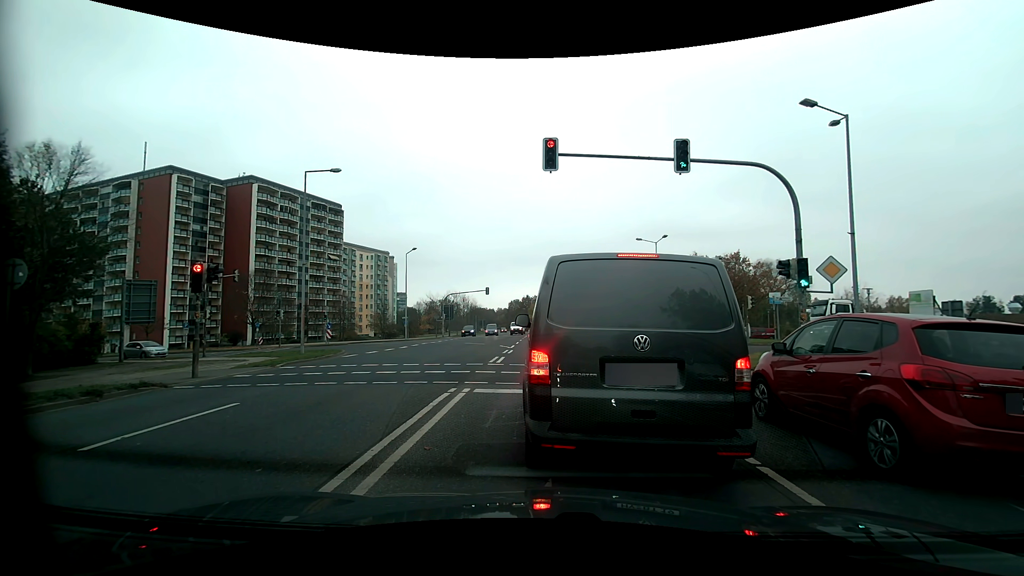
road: secondary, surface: asphalt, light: Day
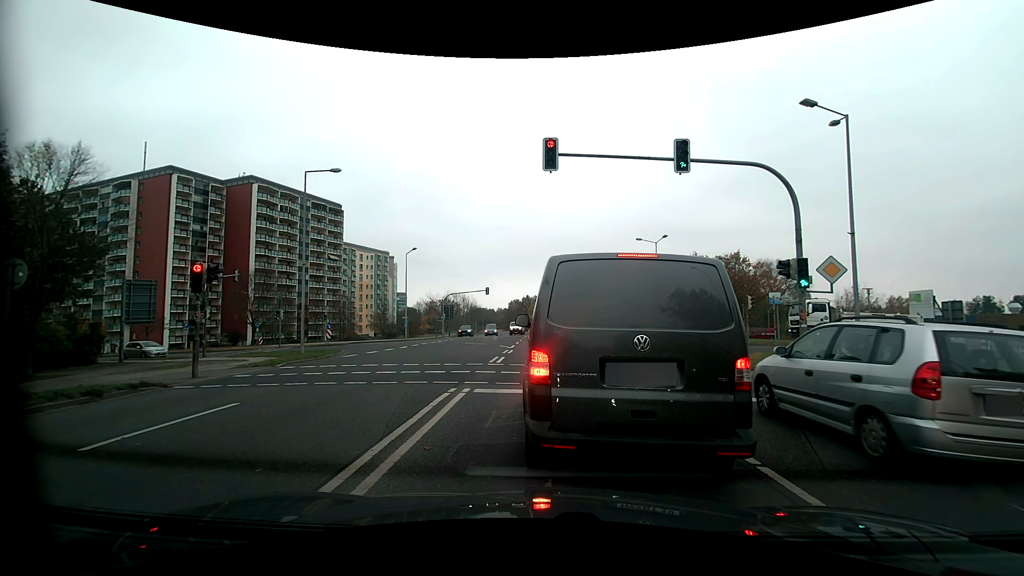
(0.0, 0.0) m; 0°
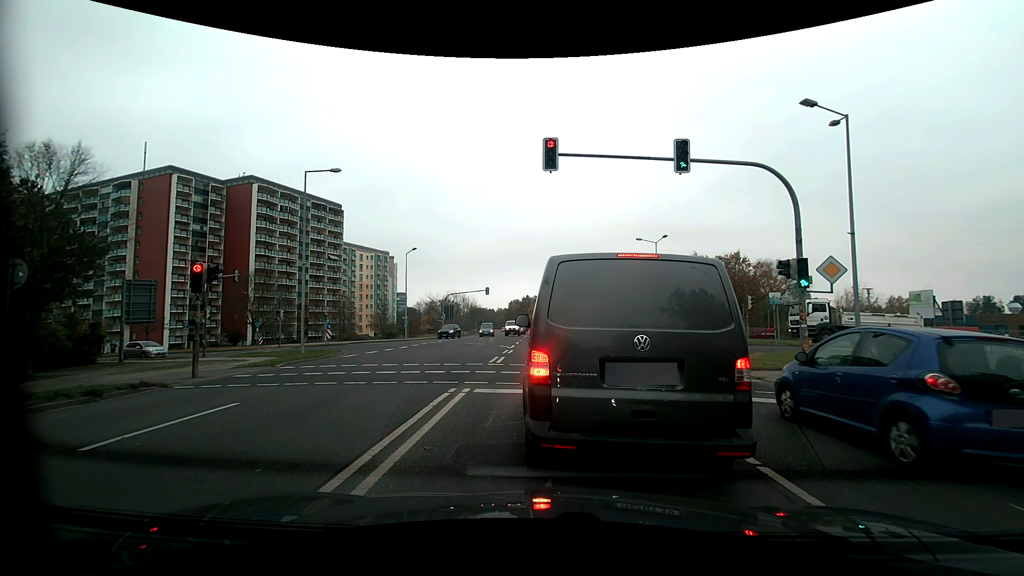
(0.0, 0.0) m; 0°
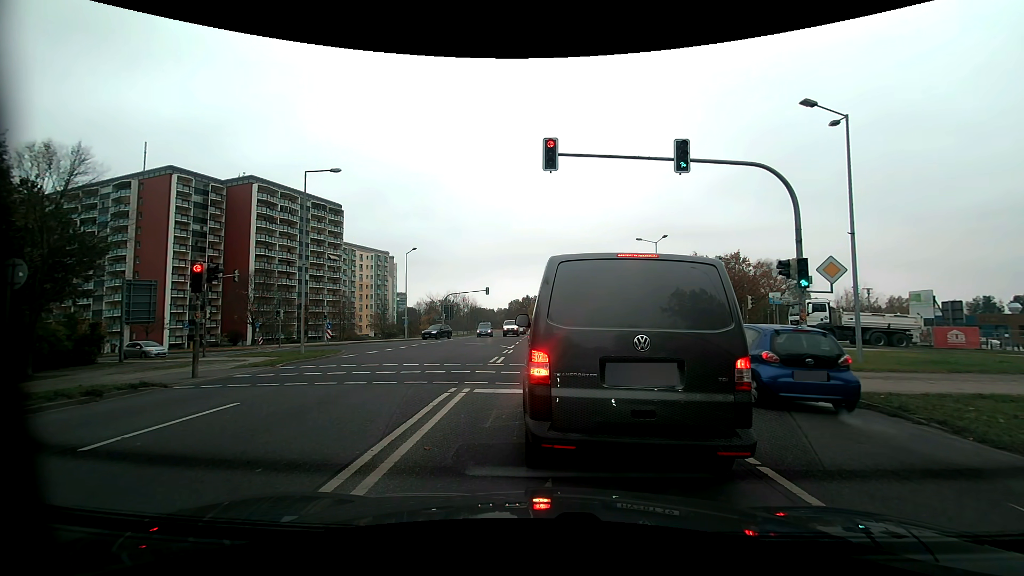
(0.0, 0.0) m; 0°
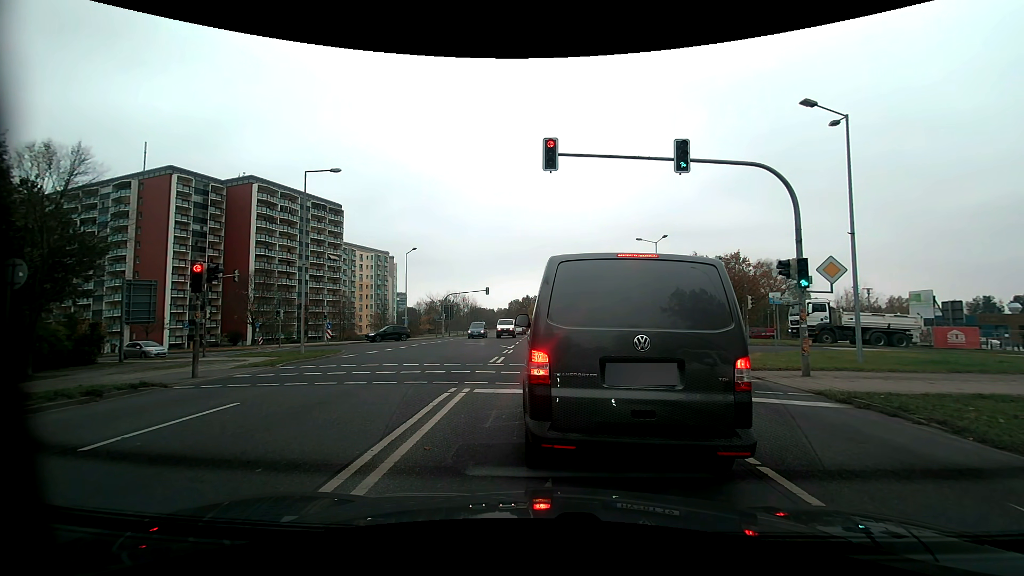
(0.0, 0.0) m; 0°
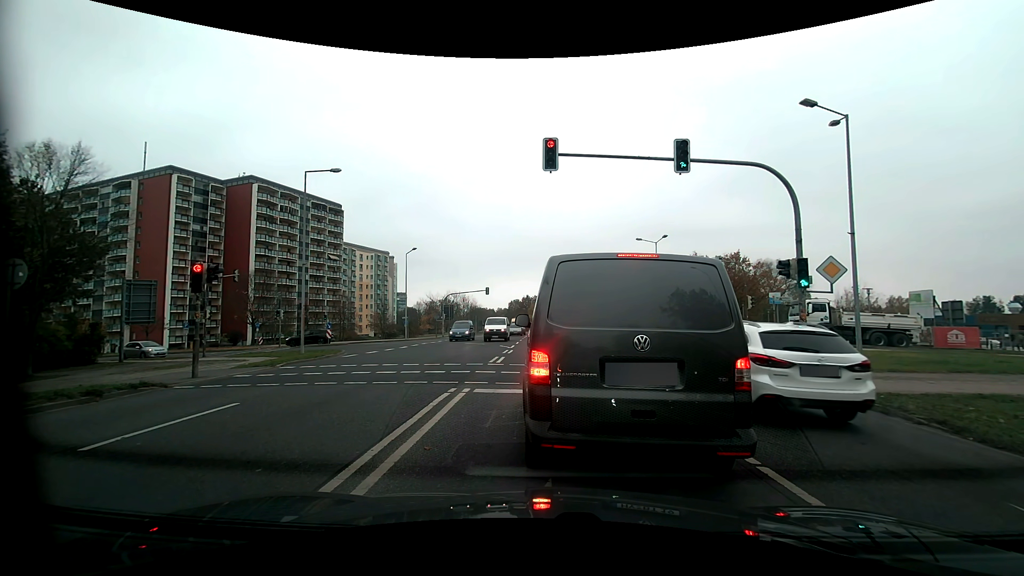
(0.0, 0.0) m; 0°
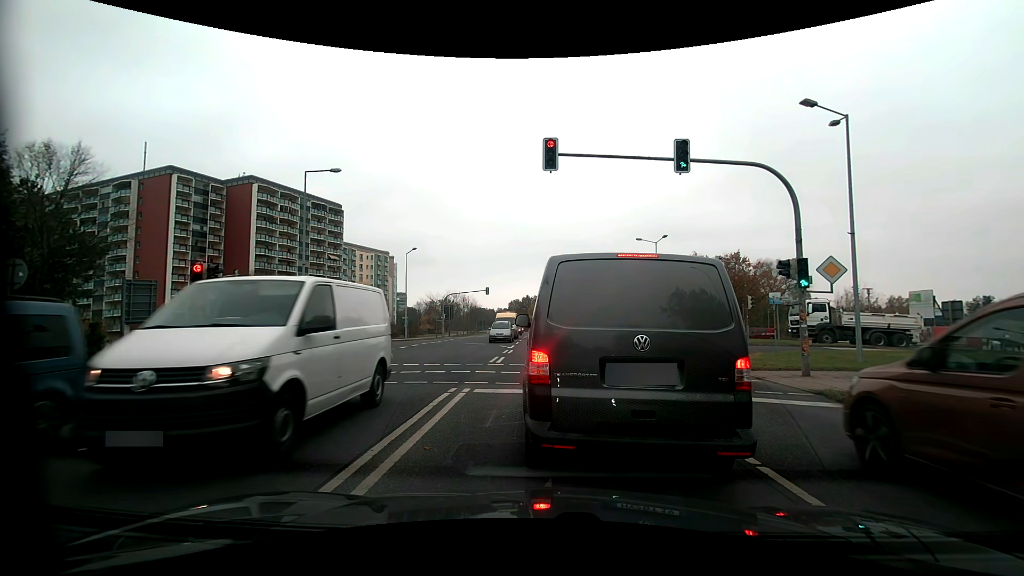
(0.0, 0.0) m; 0°
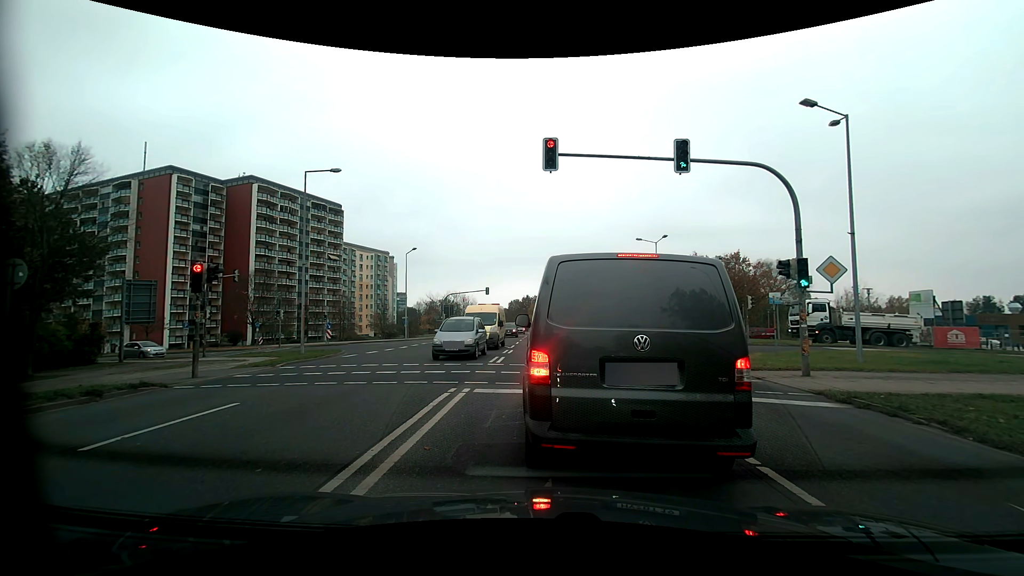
(0.0, 0.0) m; 0°
(0, +10) (0, +20) (0, +30) (-3, +40) (-10, +46) (-20, +50) (-29, +52) (-39, +55) (-48, +58) (-58, +61) m
